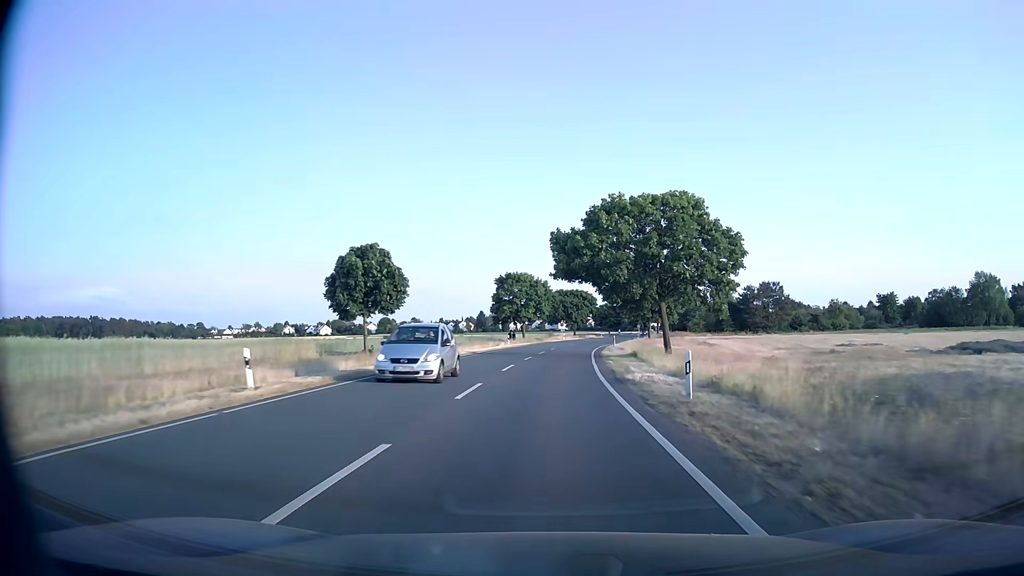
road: secondary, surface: asphalt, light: Day
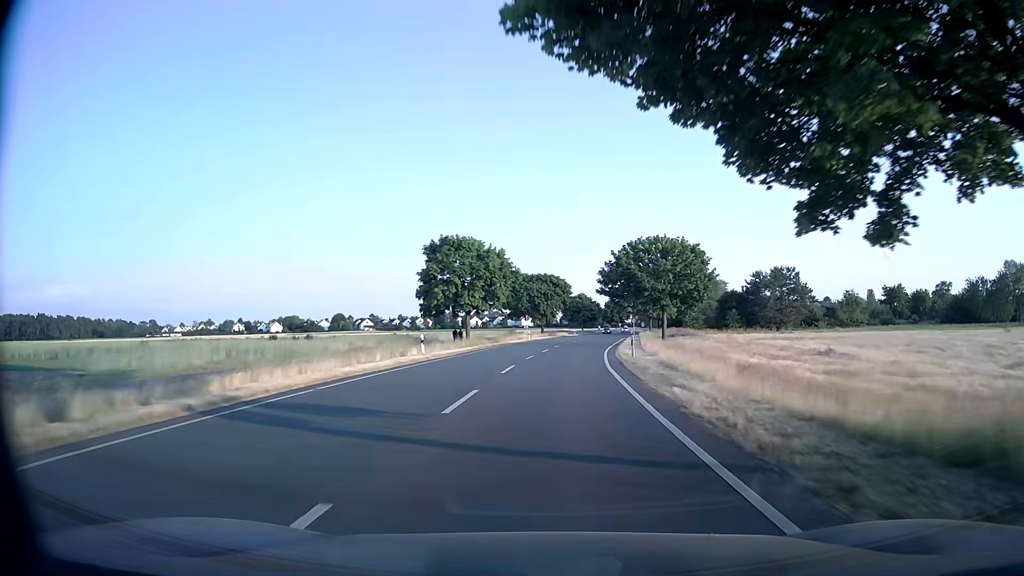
(+0.6, +31.9) m; +3°
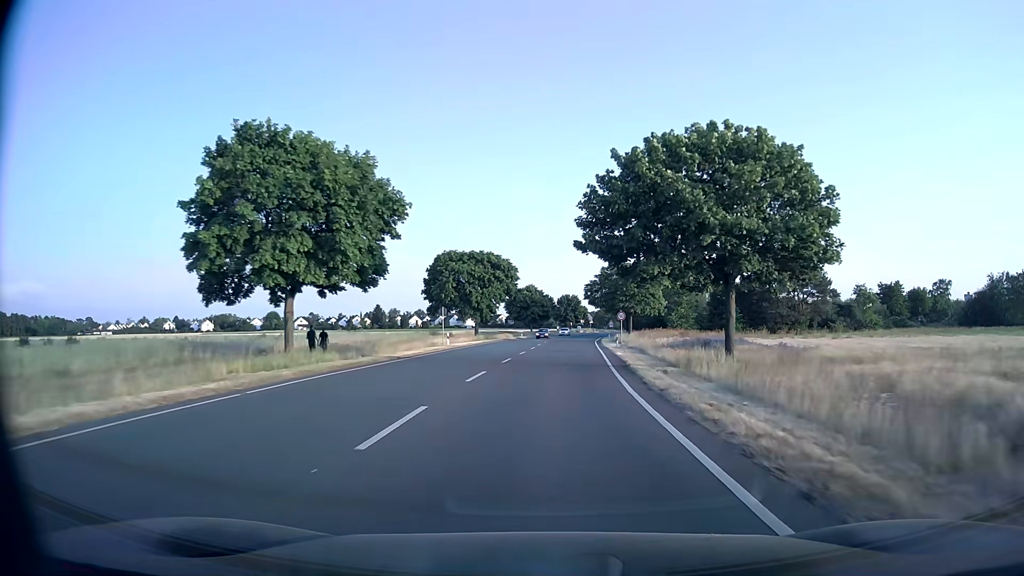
(+1.3, +32.3) m; +4°
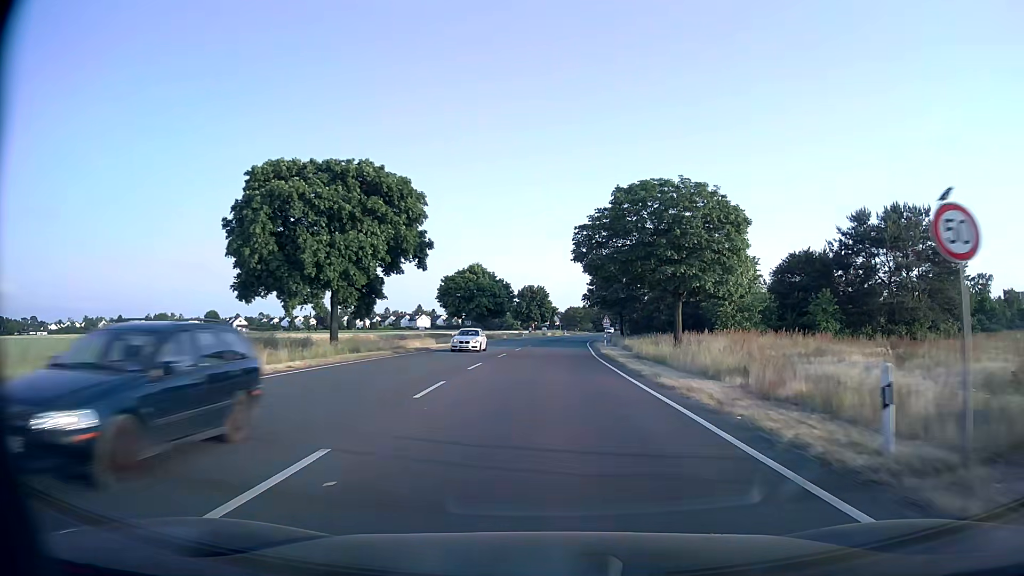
(+1.3, +42.8) m; +3°
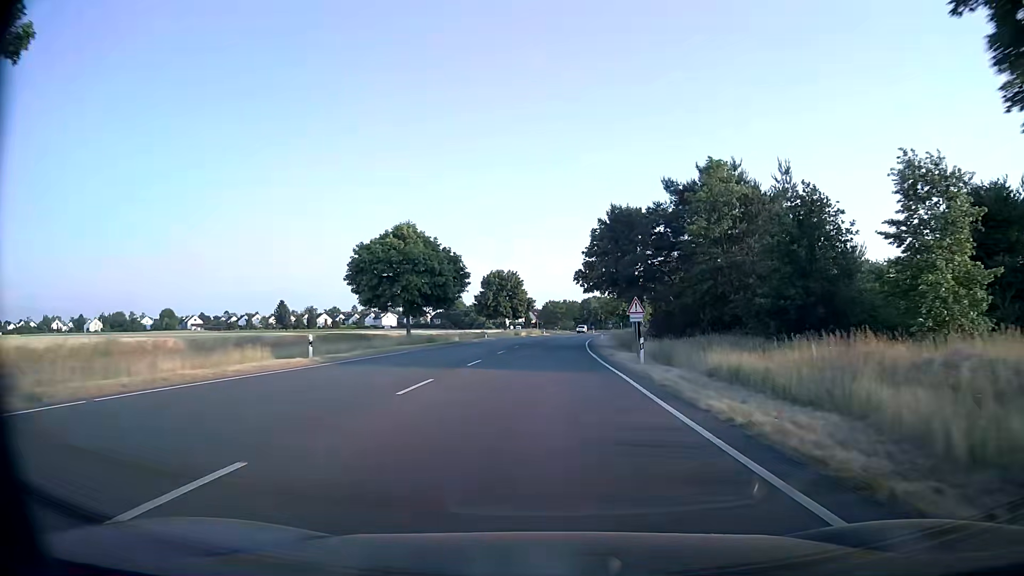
(+0.5, +31.5) m; +2°
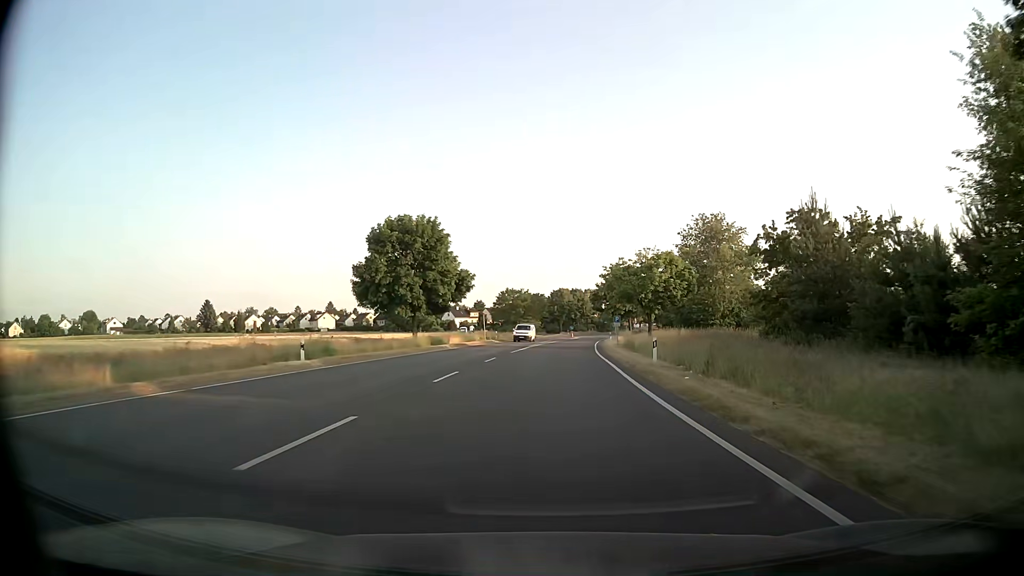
(+1.1, +51.3) m; +3°
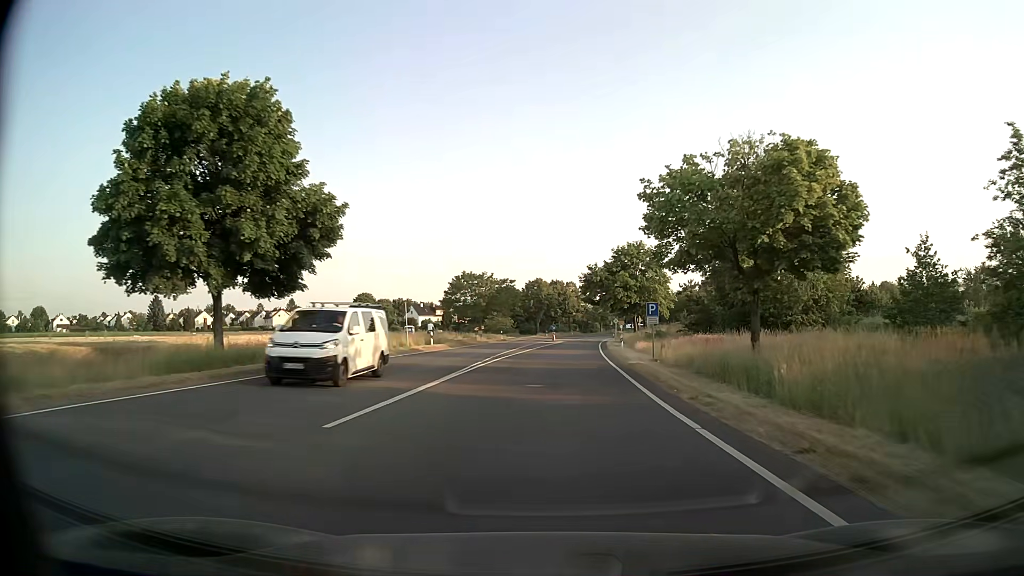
(+0.6, +30.1) m; +2°
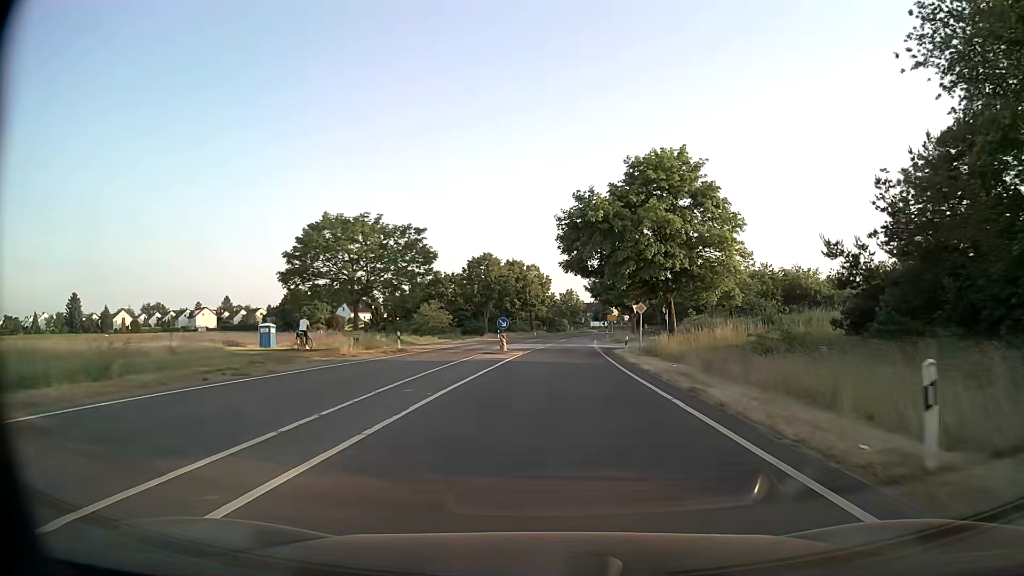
(+1.1, +38.7) m; +3°
(0, +10) (0, +20) (+1, +30) (+1, +40) (+2, +50) (+3, +60) (+4, +70) (+5, +80) (+6, +90) (+8, +100) m
